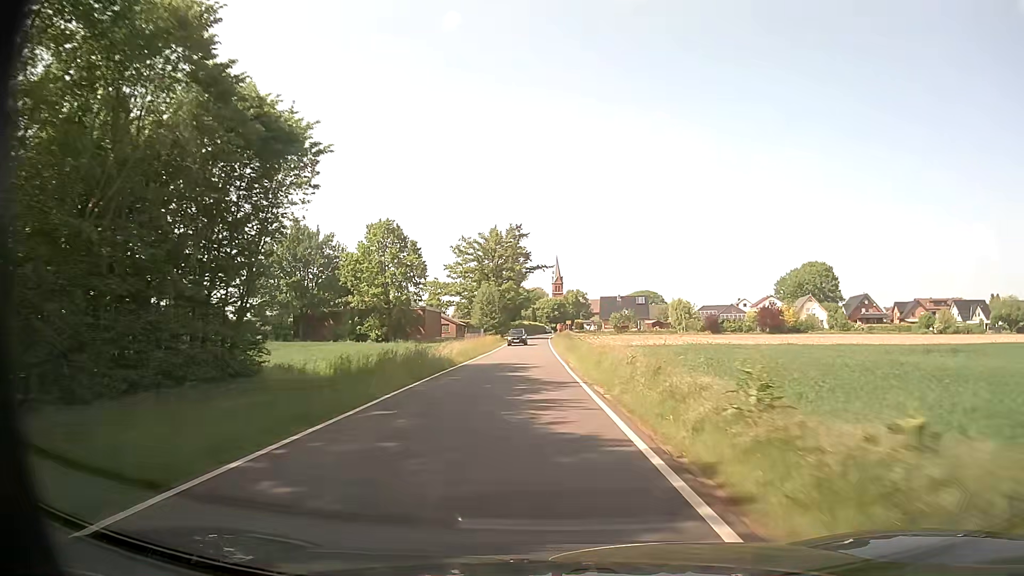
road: unclassified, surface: asphalt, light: Day
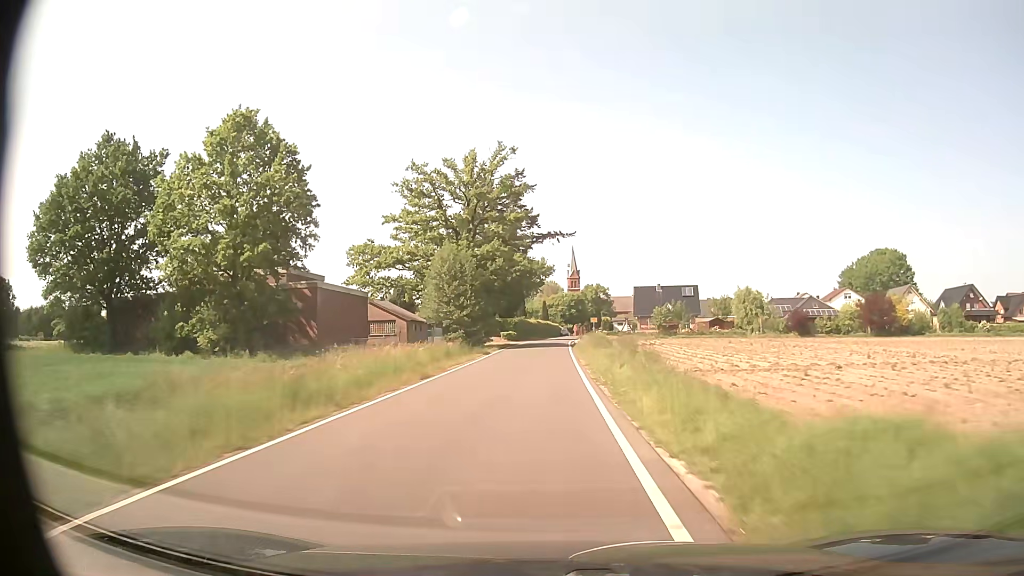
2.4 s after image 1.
(-0.2, +44.3) m; -1°
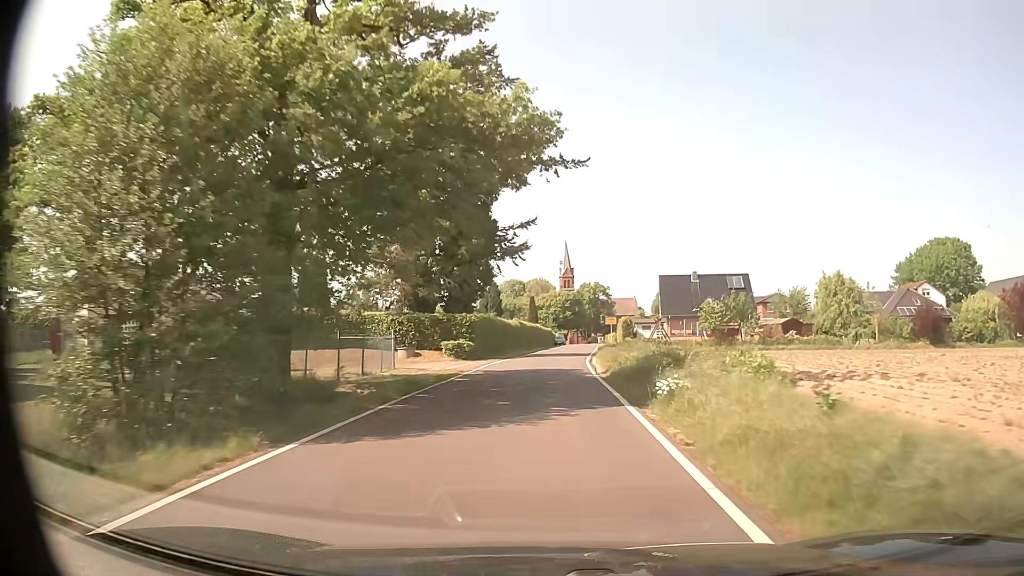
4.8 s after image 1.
(0.0, +38.5) m; +1°
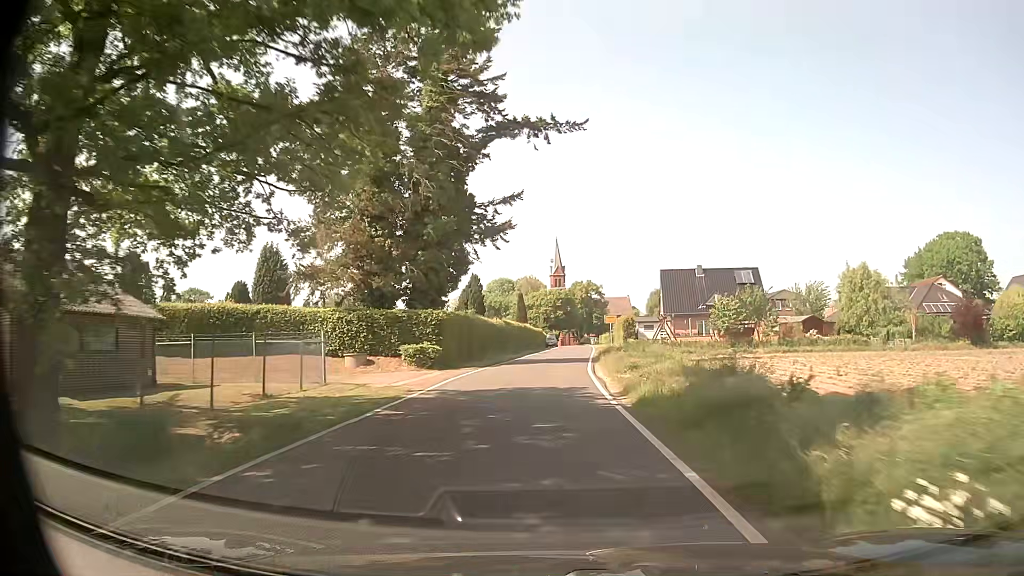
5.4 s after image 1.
(+0.1, +8.5) m; +1°
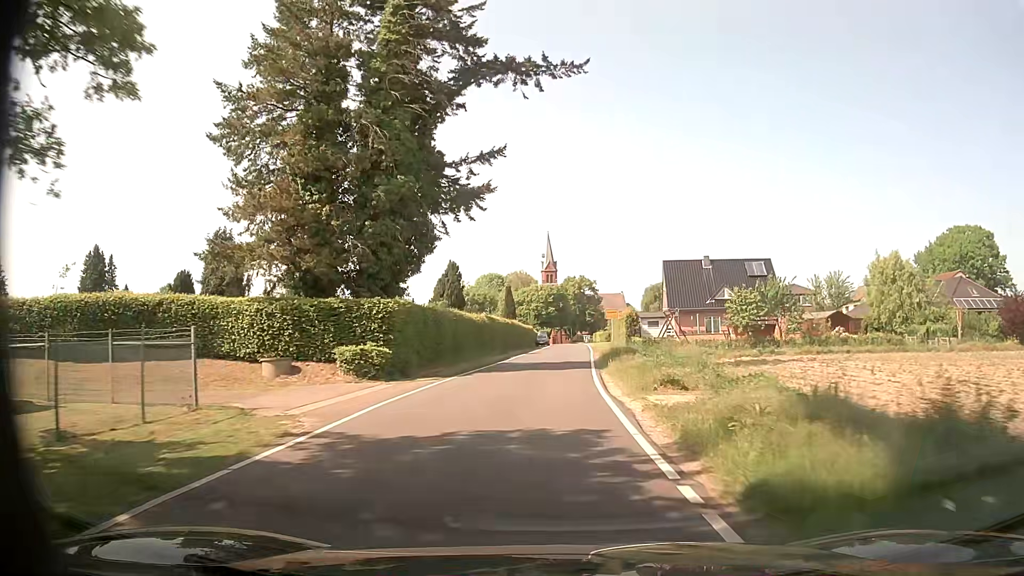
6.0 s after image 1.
(0.0, +8.1) m; +1°
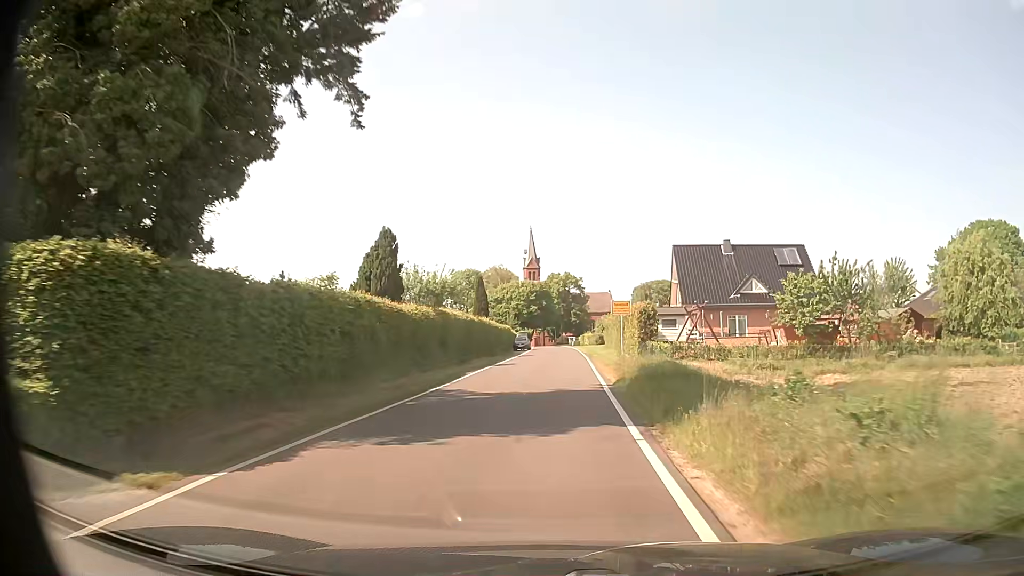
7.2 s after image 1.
(+0.1, +15.2) m; +1°
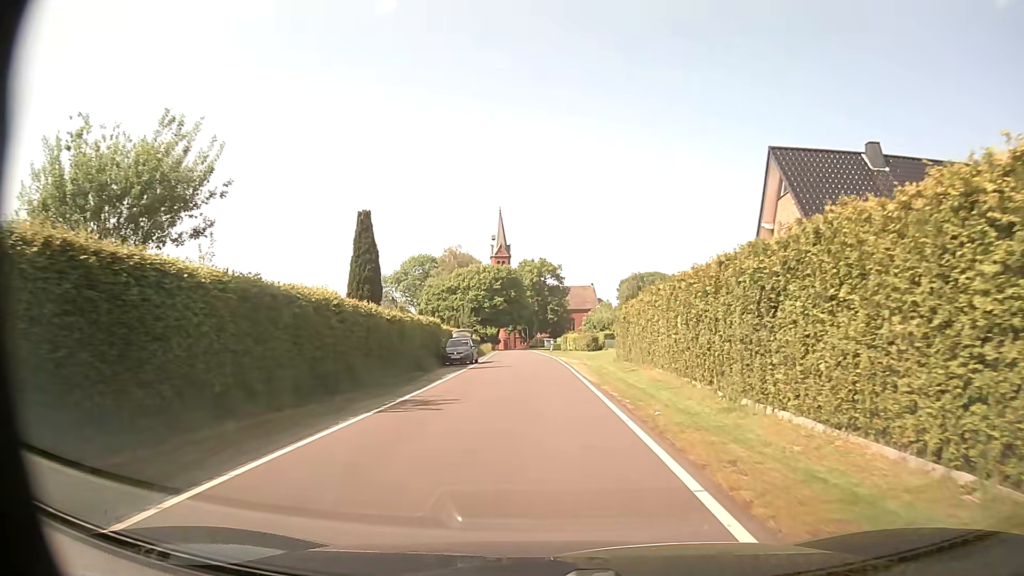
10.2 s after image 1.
(+0.8, +32.8) m; +3°
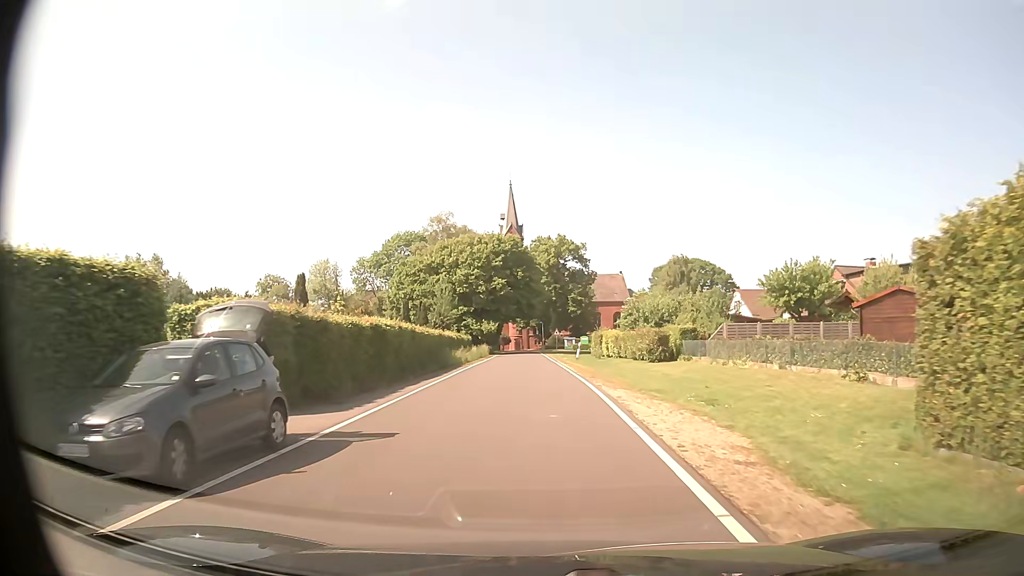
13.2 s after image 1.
(-0.4, +30.8) m; -2°
(0, +10) (0, +20) (-1, +30) (-1, +40) (-1, +50) (-1, +60) (-1, +70) (-1, +80) (-2, +90) (-2, +100) m
